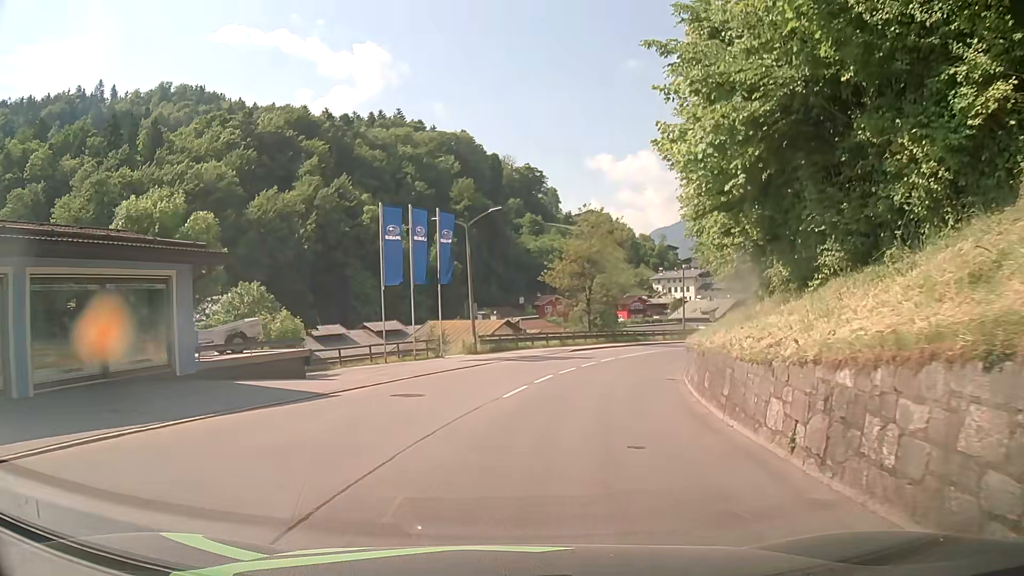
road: tertiary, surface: asphalt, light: Day
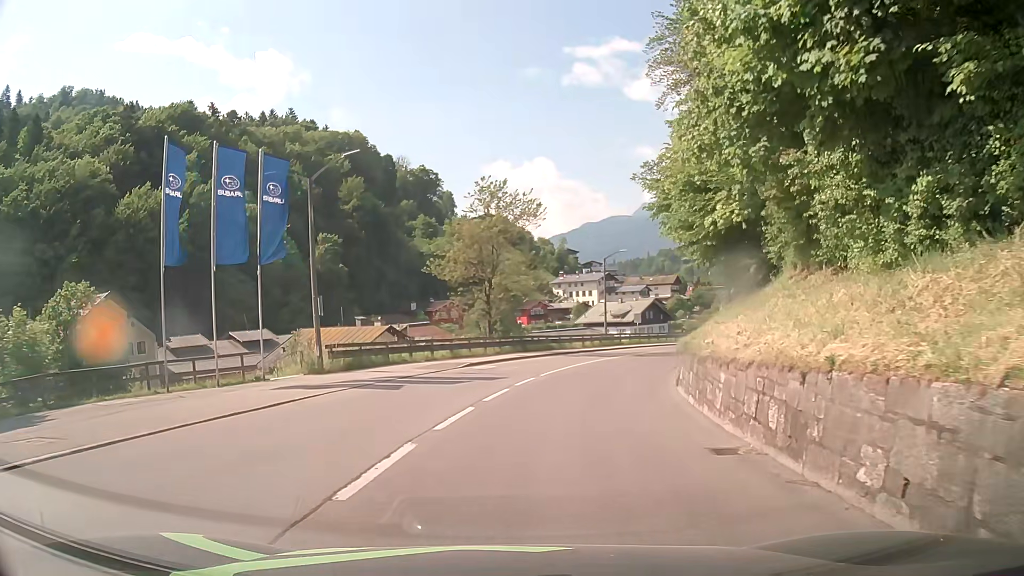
(+1.4, +13.3) m; +11°
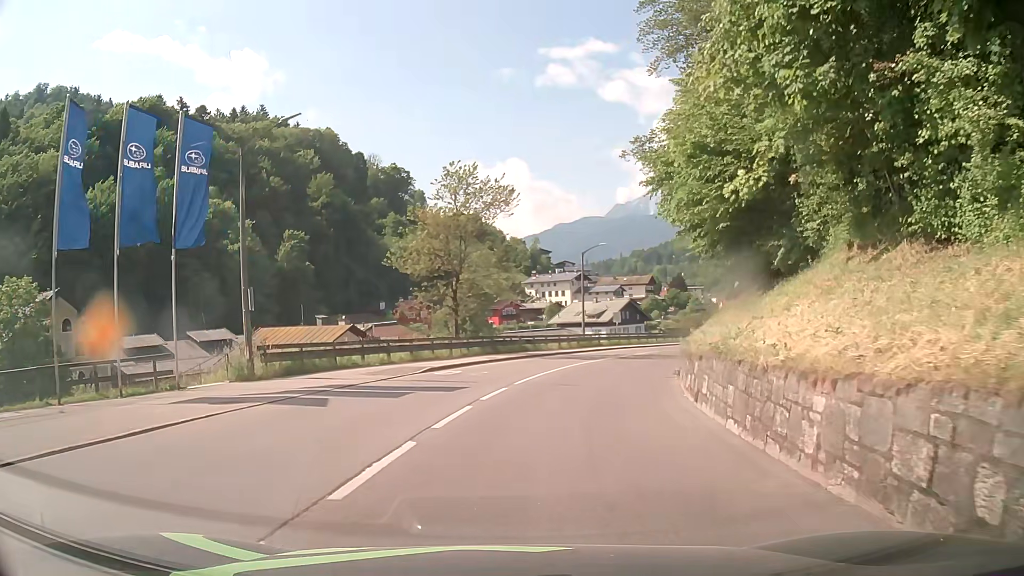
(0.0, +4.4) m; +1°
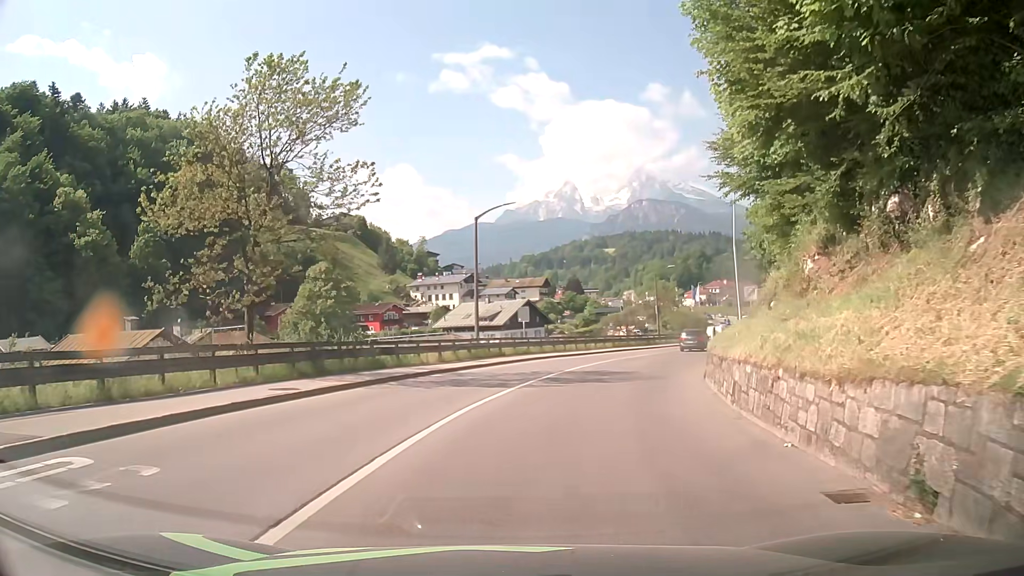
(+1.5, +17.9) m; +11°
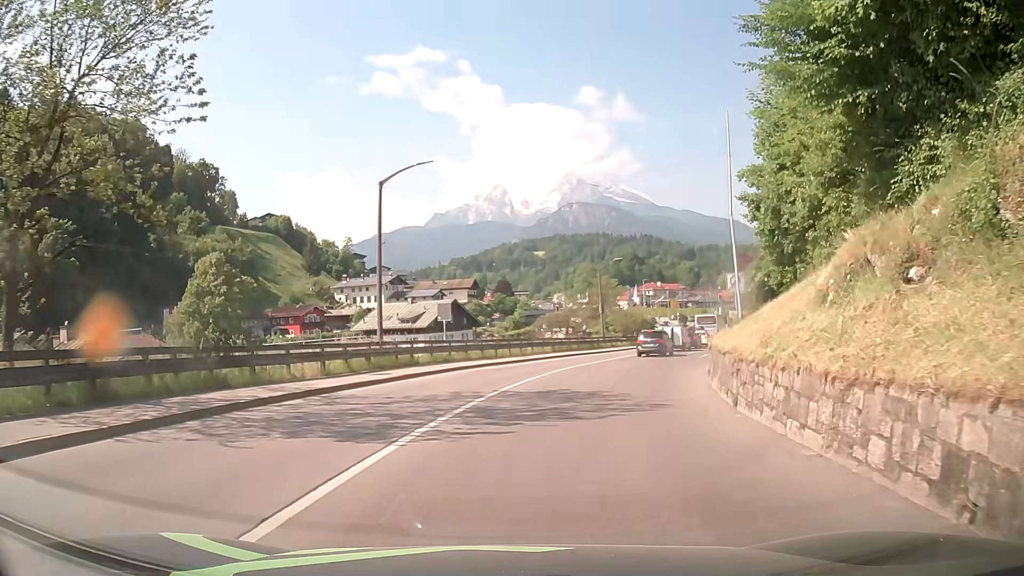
(+0.2, +9.0) m; +3°
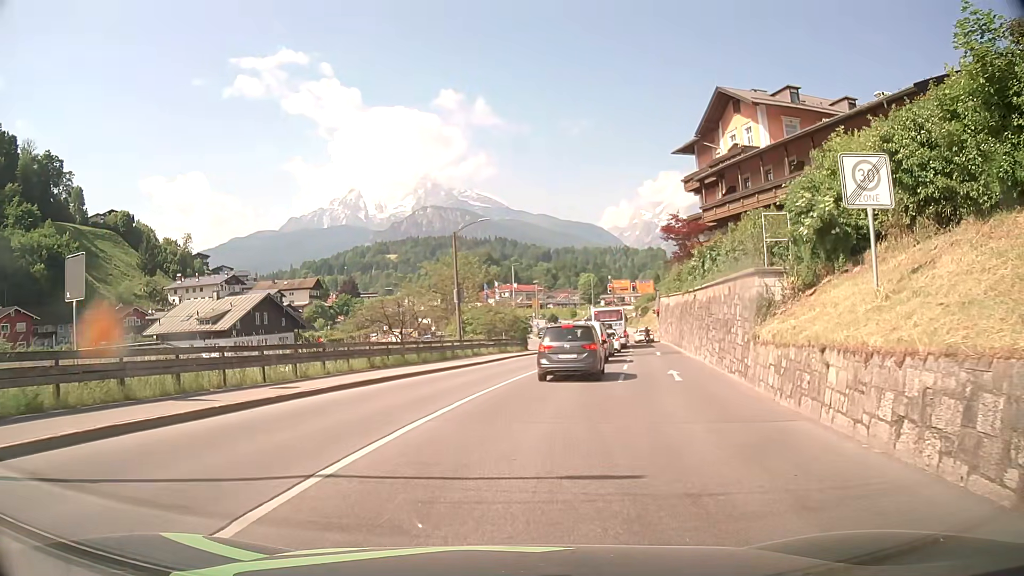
(+3.1, +21.5) m; +14°
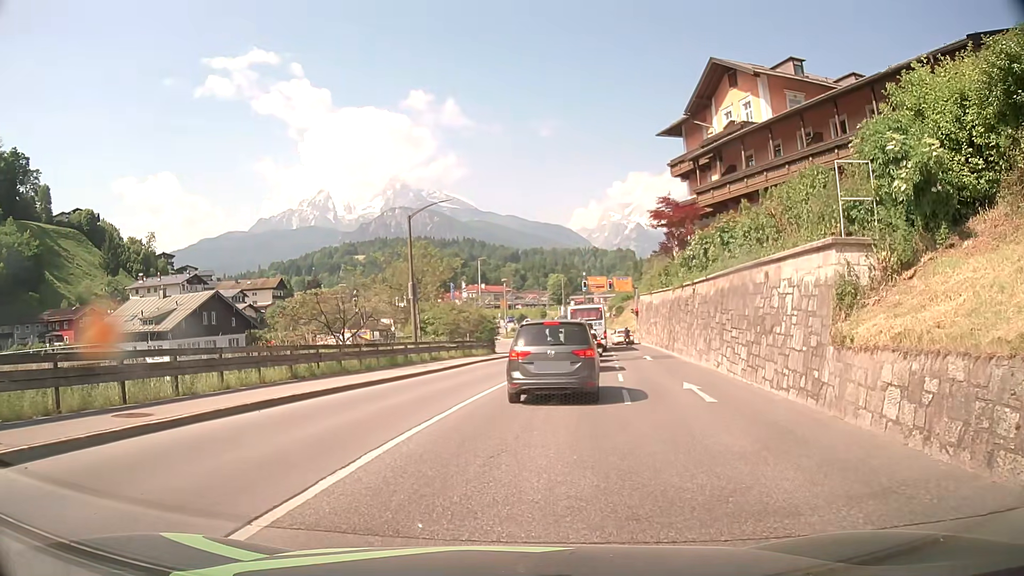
(+0.1, +5.6) m; +3°
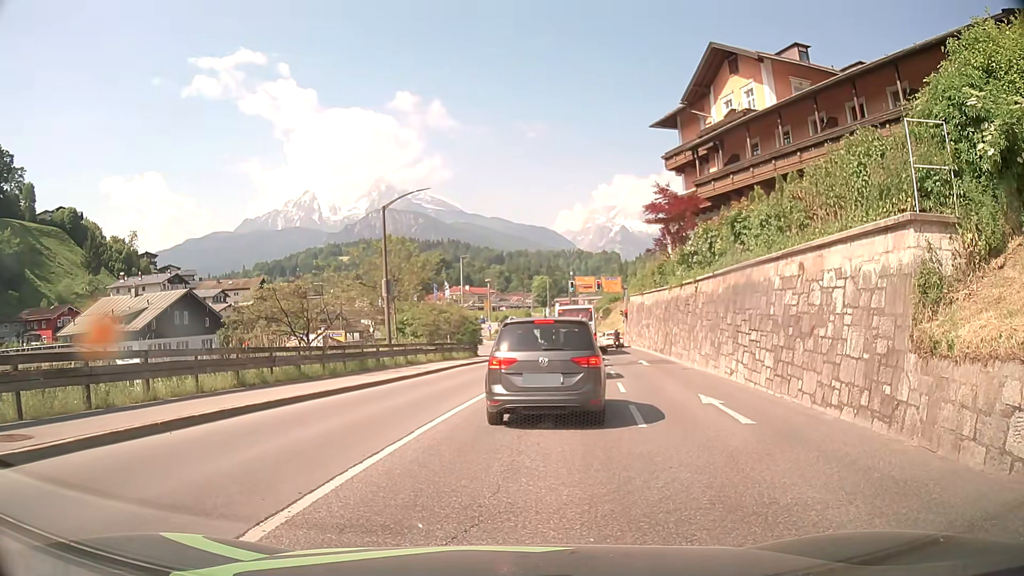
(0.0, +2.7) m; 0°
